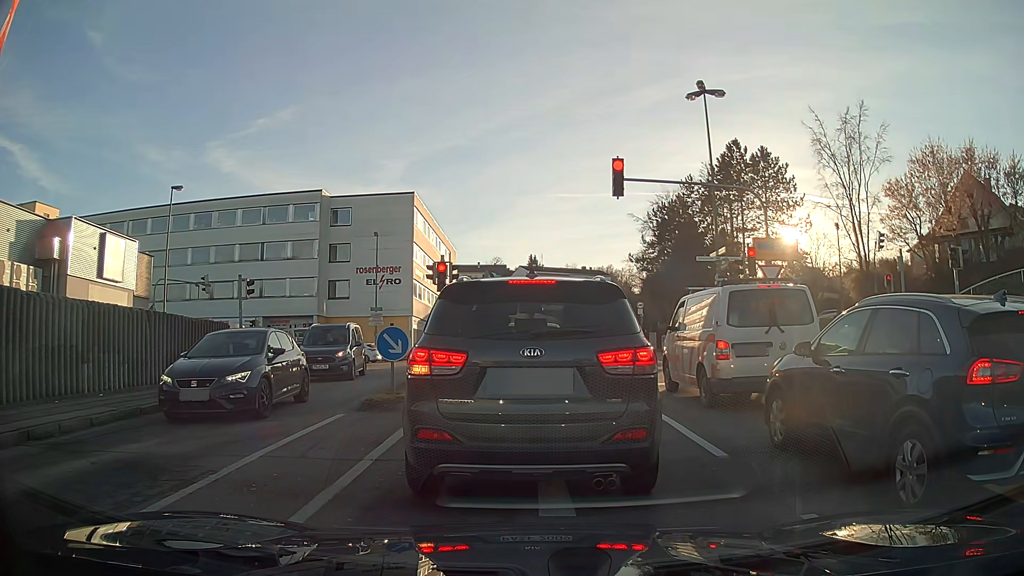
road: tertiary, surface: asphalt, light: Day
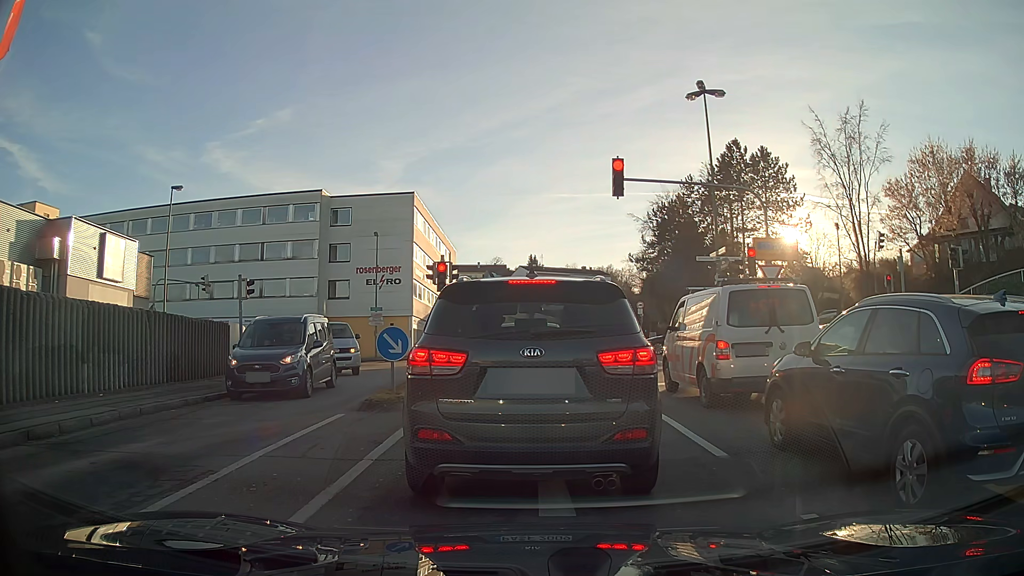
(0.0, 0.0) m; 0°
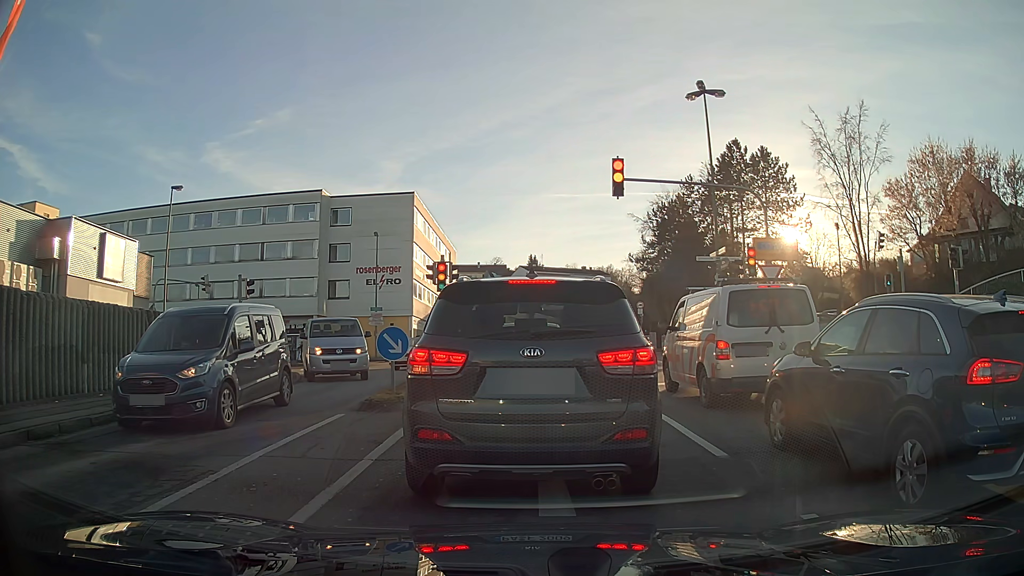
(0.0, 0.0) m; 0°
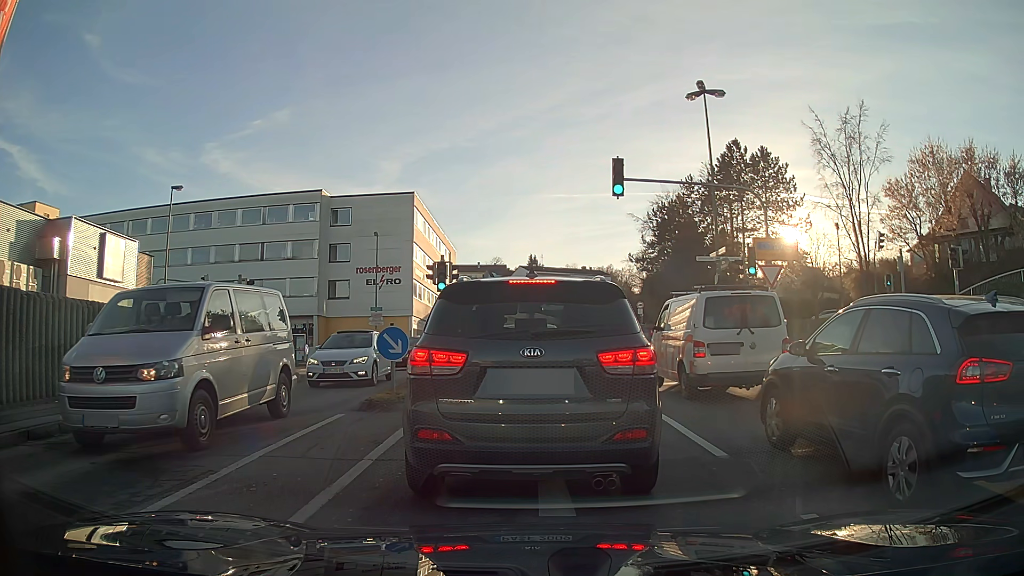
(0.0, 0.0) m; 0°
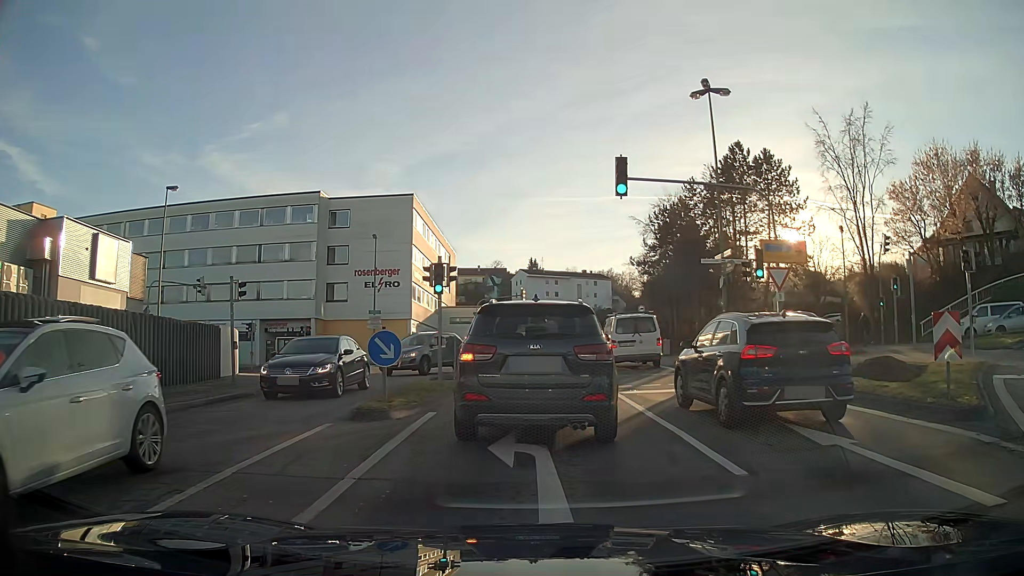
(0.0, +0.7) m; 0°
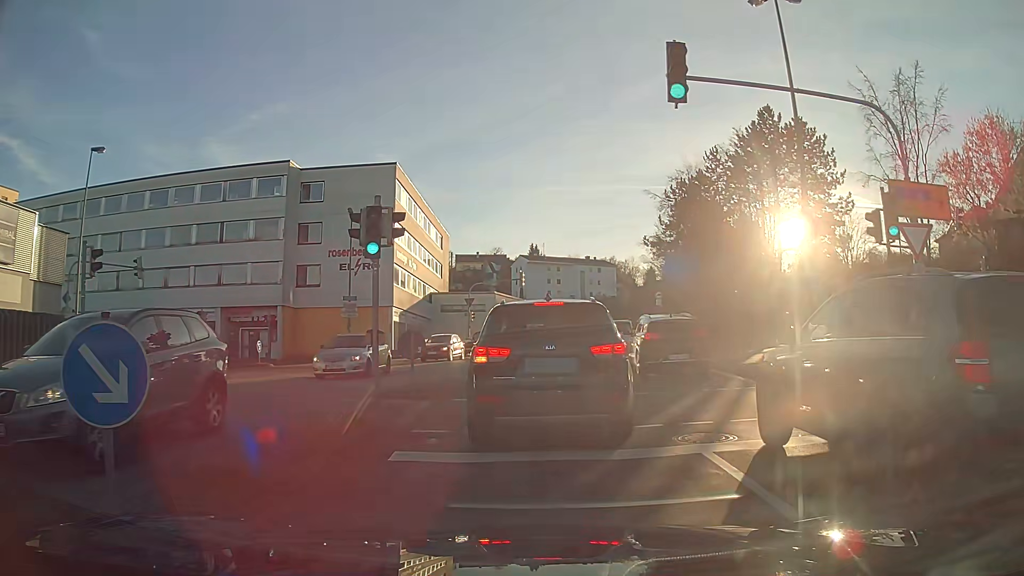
(0.0, +7.8) m; 0°
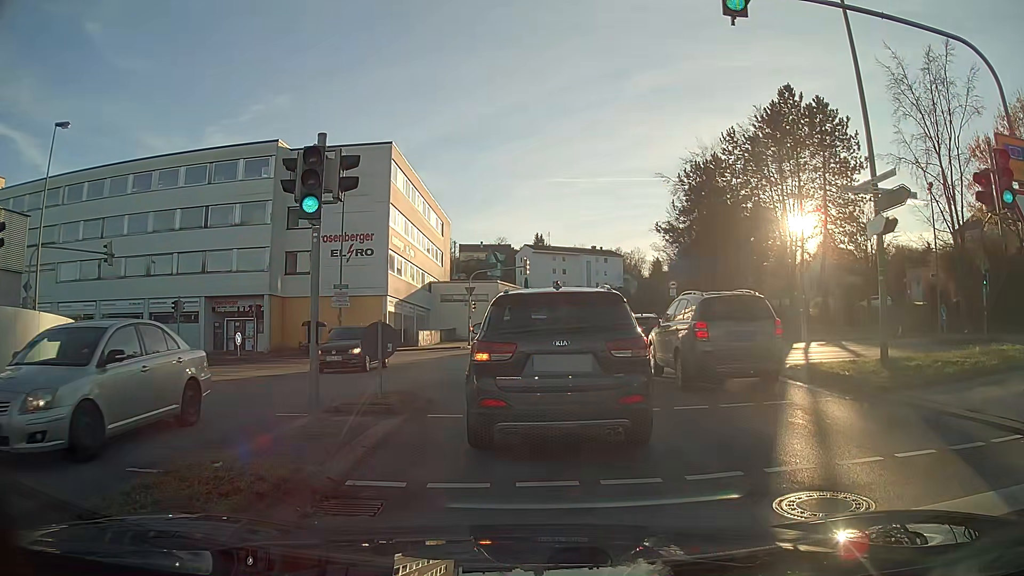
(0.0, +3.2) m; 0°
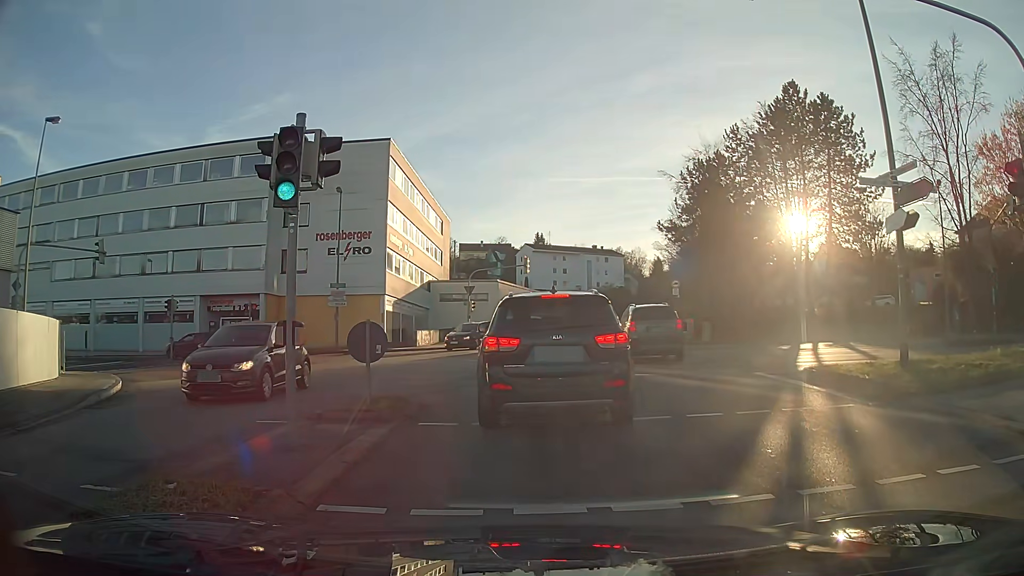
(0.0, +0.7) m; 0°
